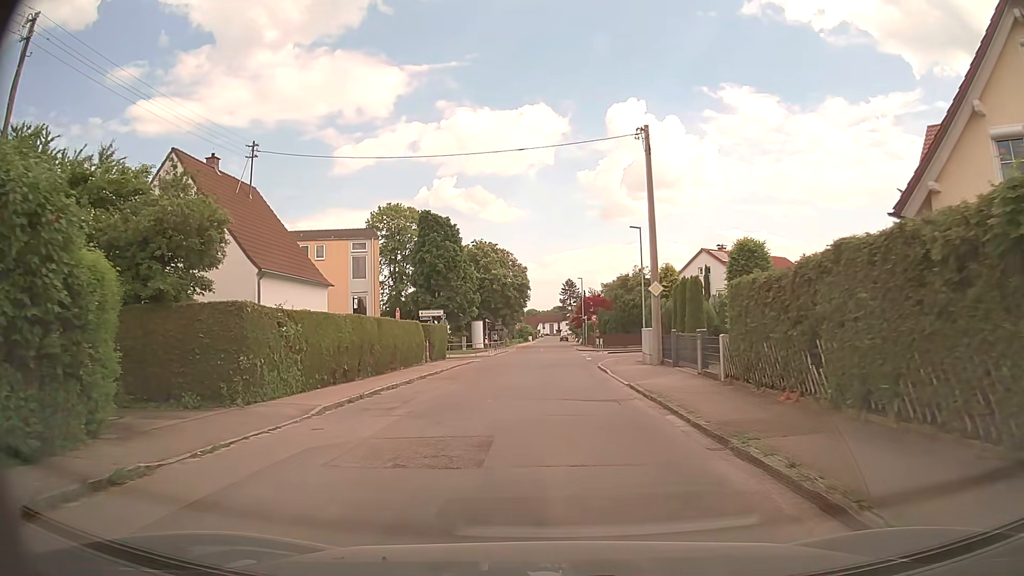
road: residential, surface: asphalt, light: Day
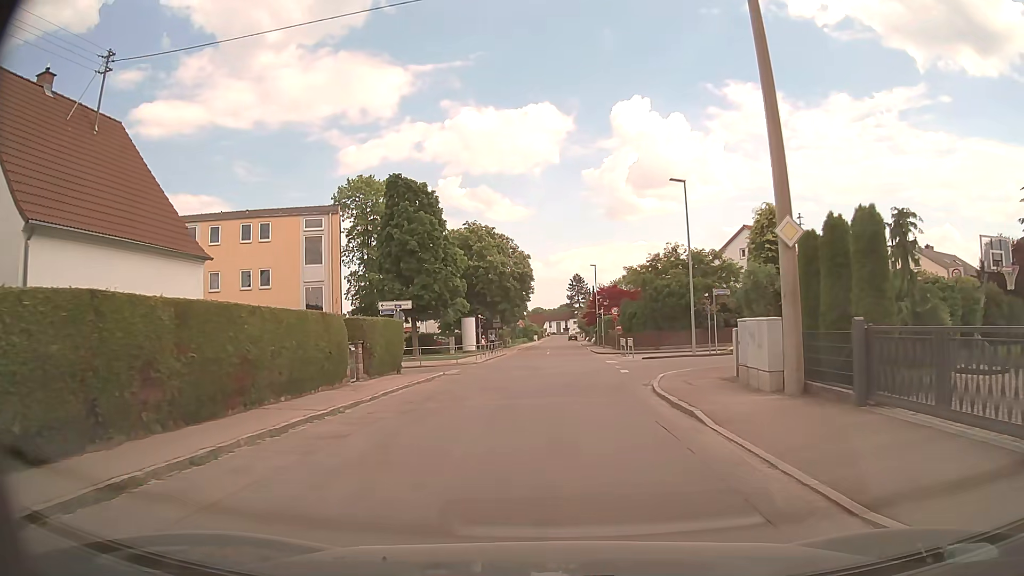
(-0.2, +13.7) m; -1°
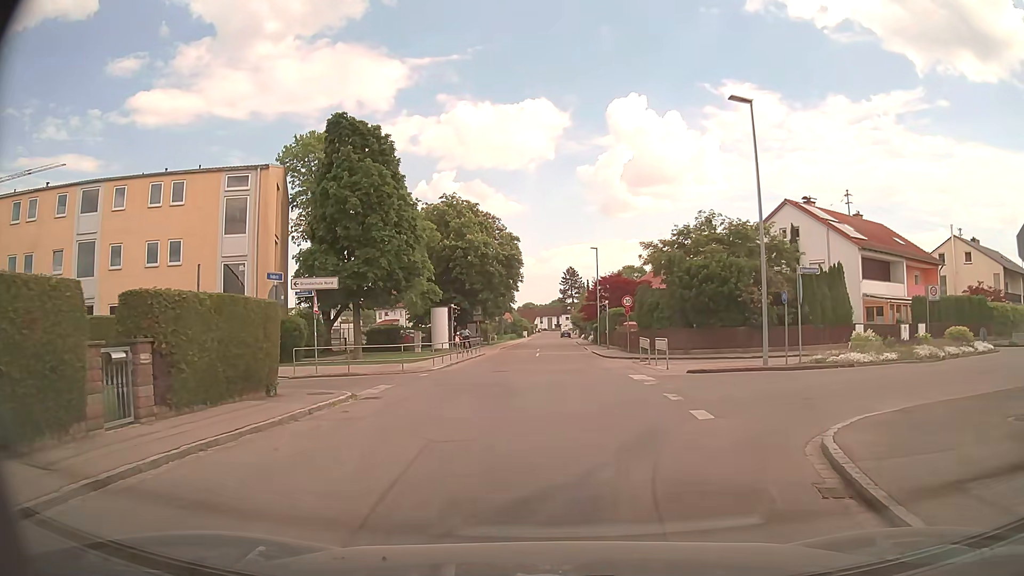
(-0.1, +11.5) m; 0°
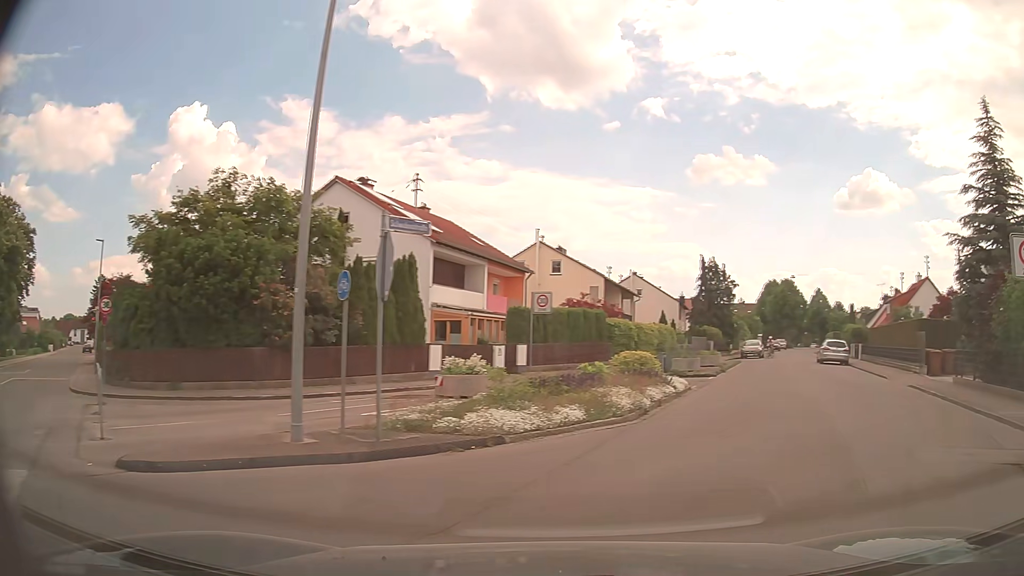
(+2.2, +11.5) m; +38°
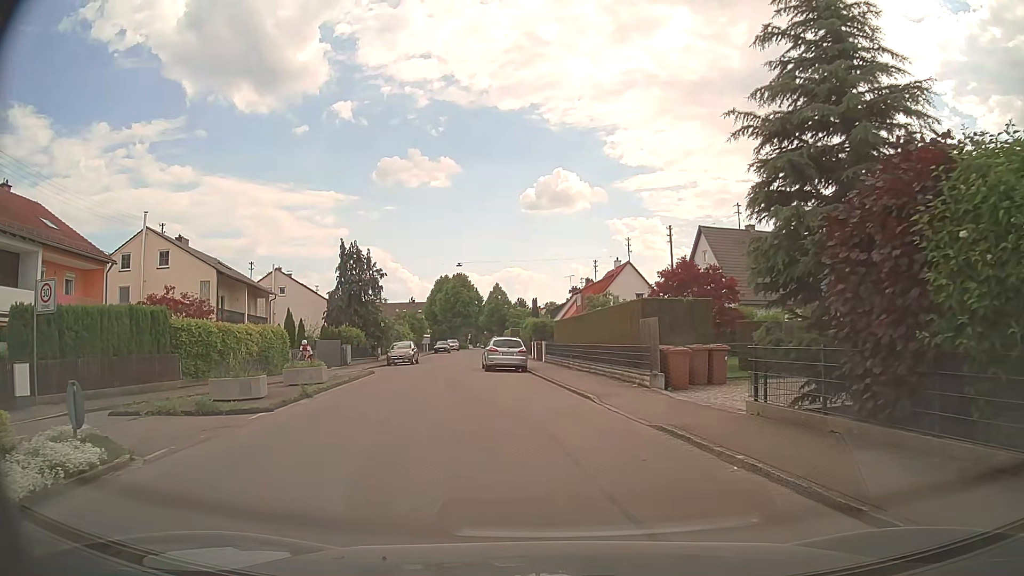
(+5.0, +11.0) m; +27°
(0, +10) (-2, +20) (-4, +30) (-5, +40) (-5, +50) (-5, +60) (-6, +69) (-7, +79) (-7, +89) (-7, +99) m
